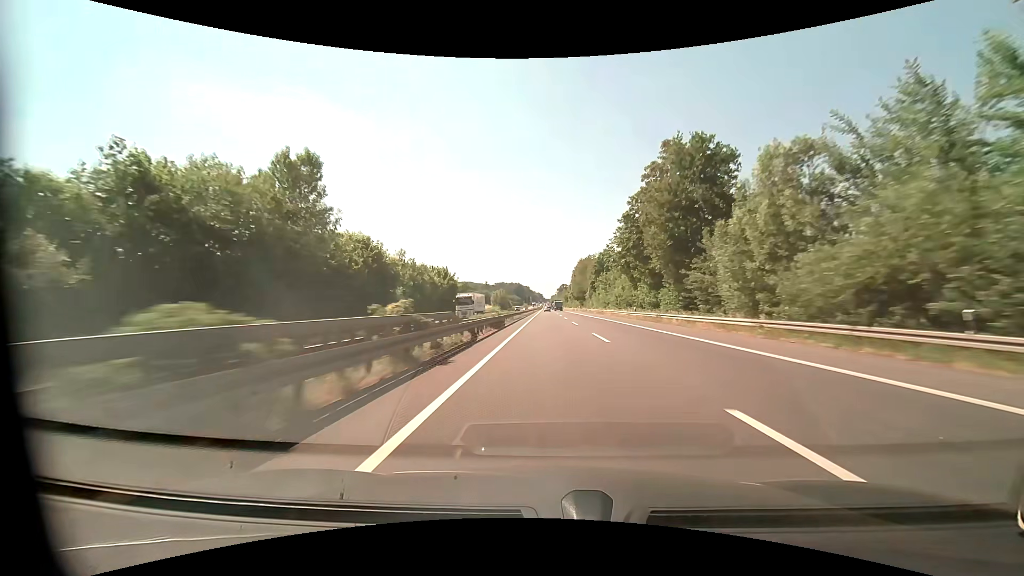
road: motorway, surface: asphalt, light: Day
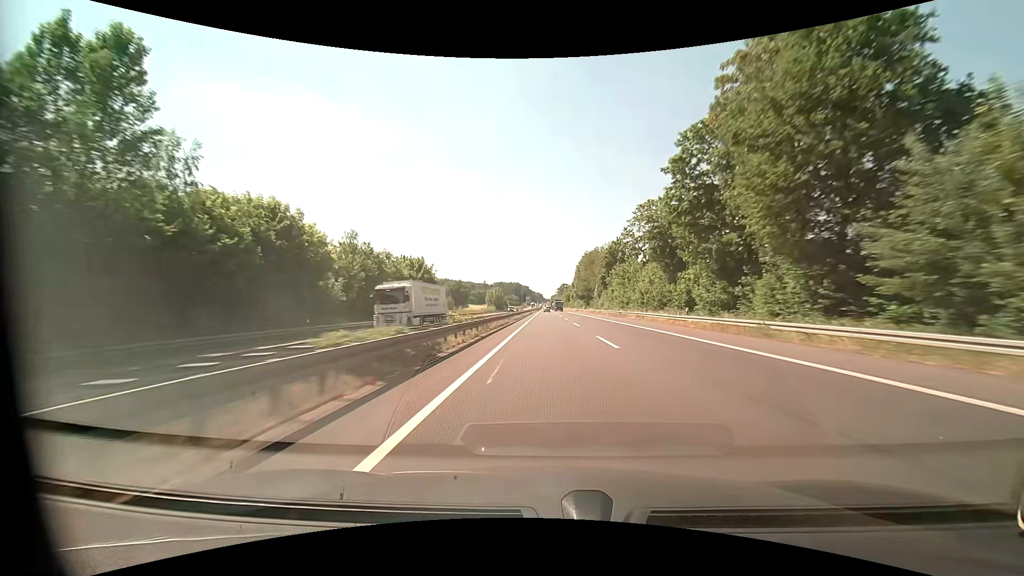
(0.0, +20.7) m; 0°
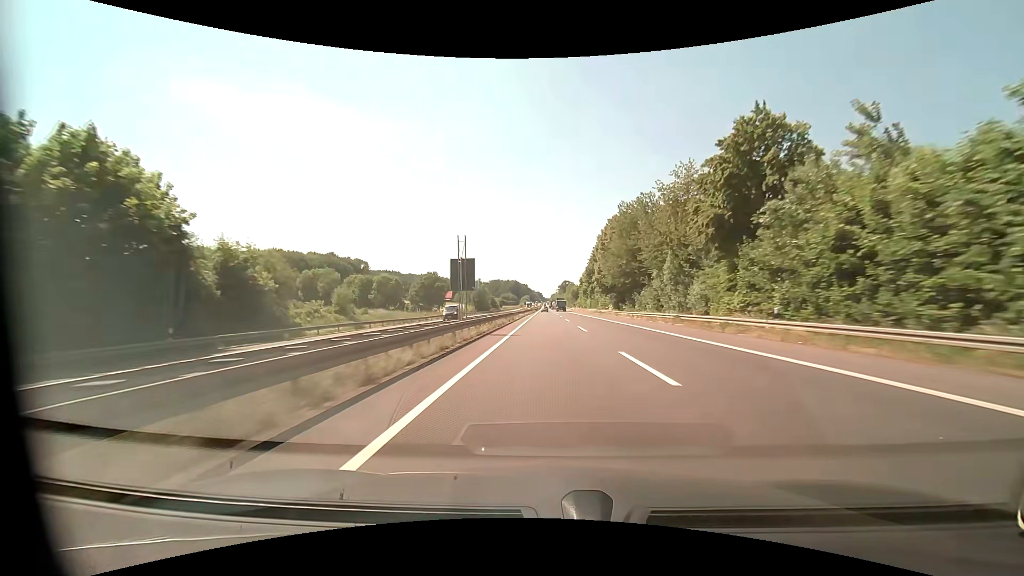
(+0.1, +62.1) m; 0°
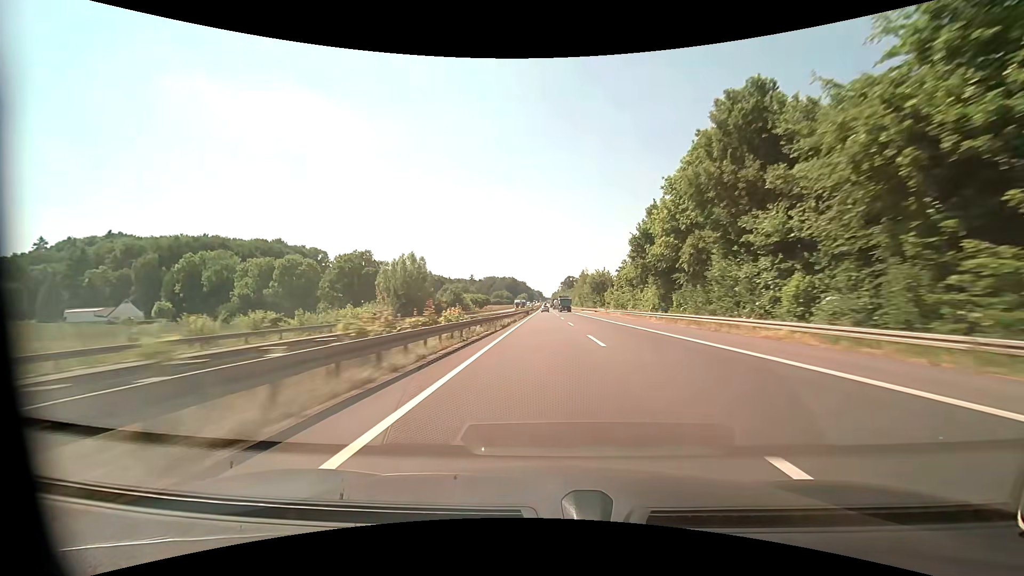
(0.0, +82.7) m; 0°
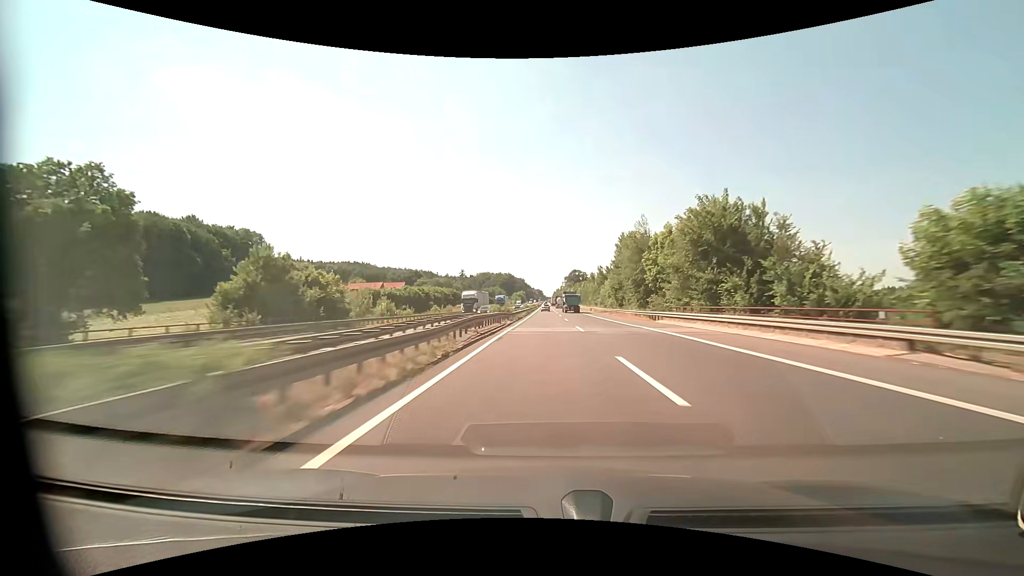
(-0.4, +82.6) m; 0°
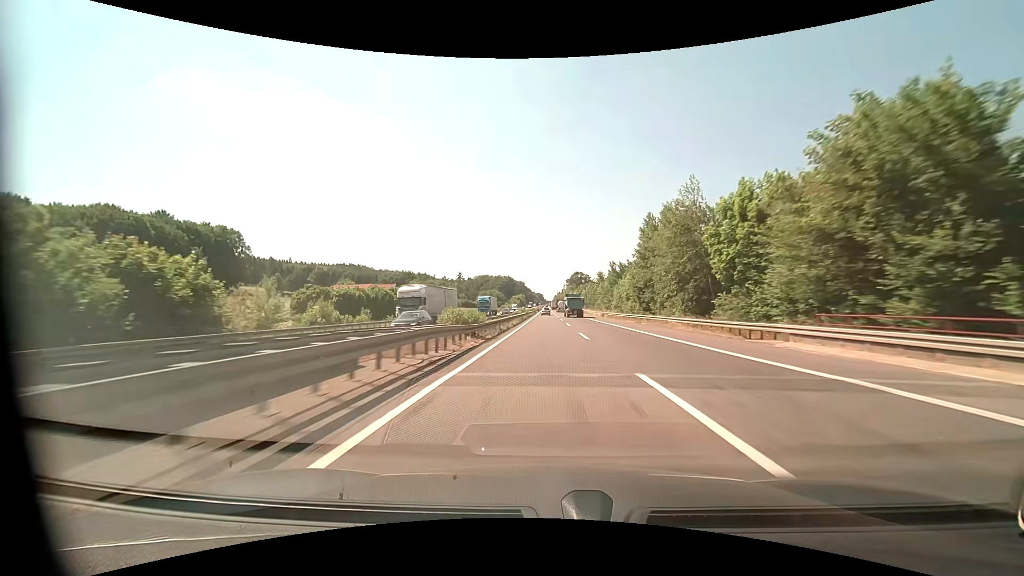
(0.0, +20.6) m; 0°
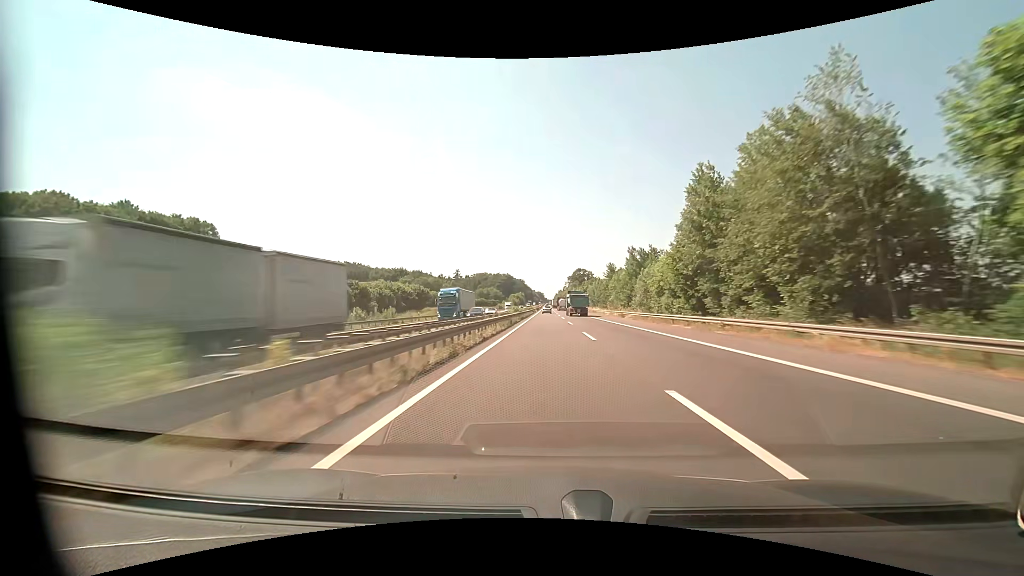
(0.0, +20.6) m; 0°
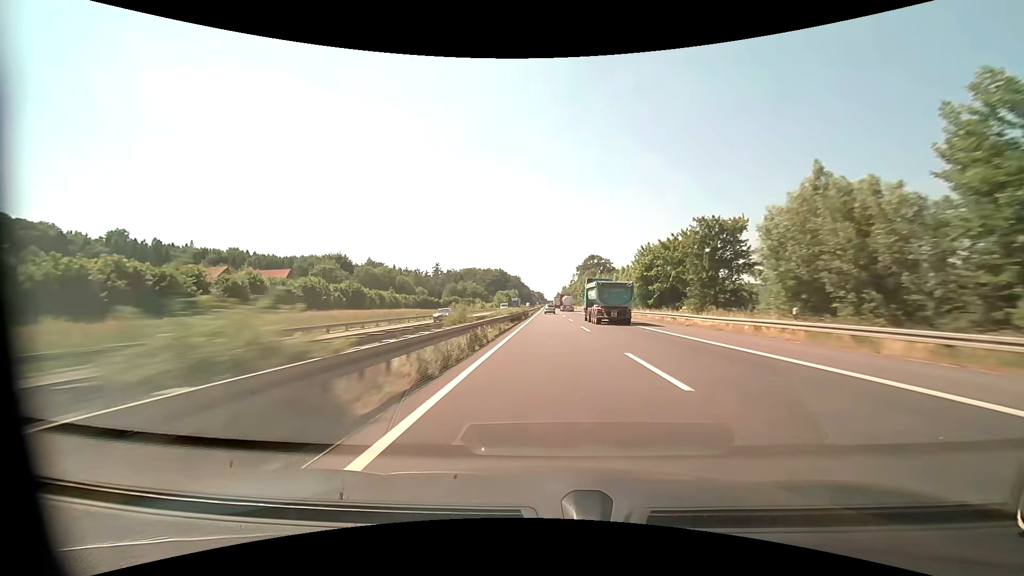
(0.0, +102.9) m; 0°
(0, +10) (0, +20) (0, +30) (0, +40) (0, +50) (0, +60) (0, +70) (0, +80) (0, +90) (0, +100) m
